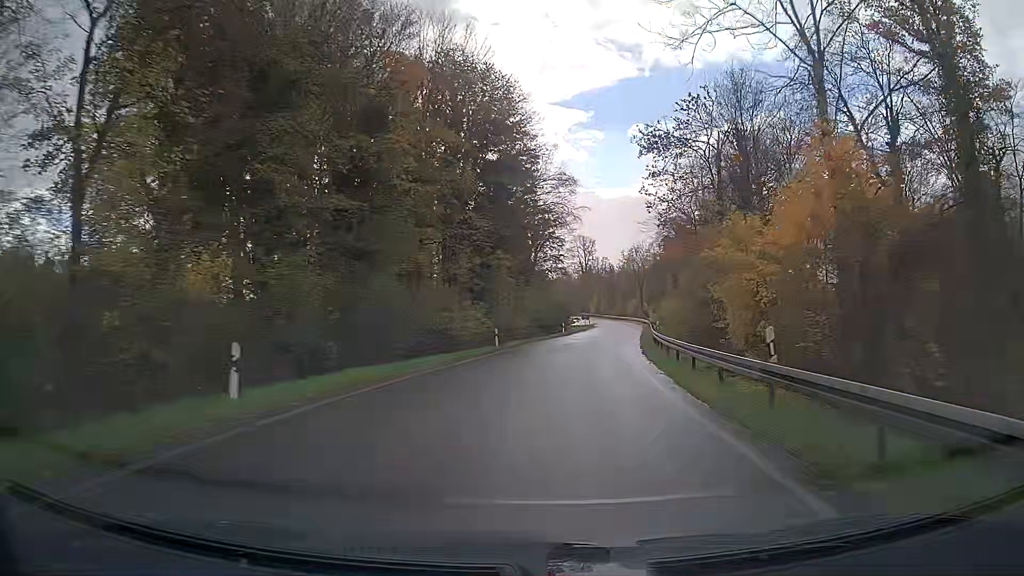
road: trunk_link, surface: asphalt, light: Day
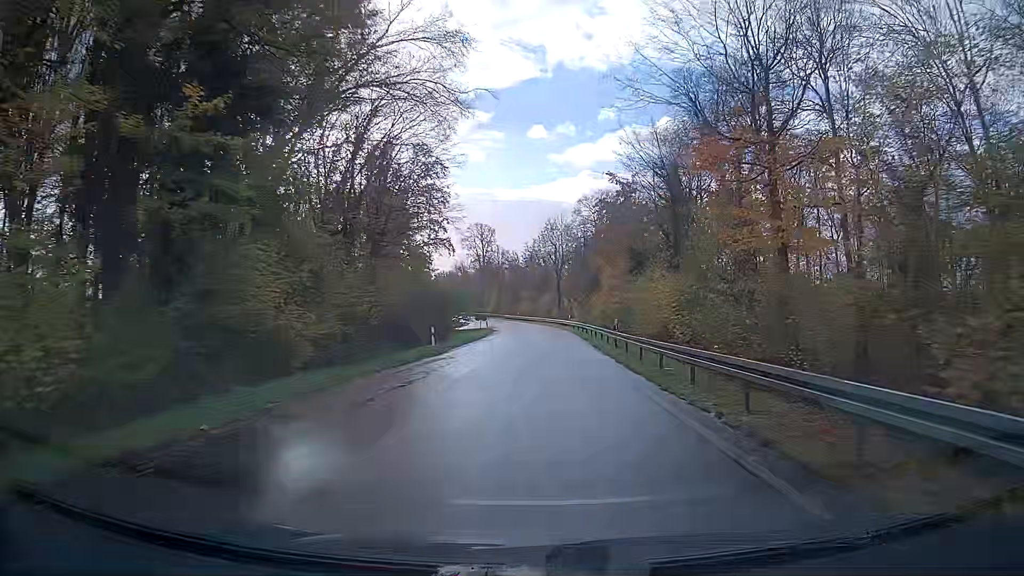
(+2.5, +31.7) m; +8°
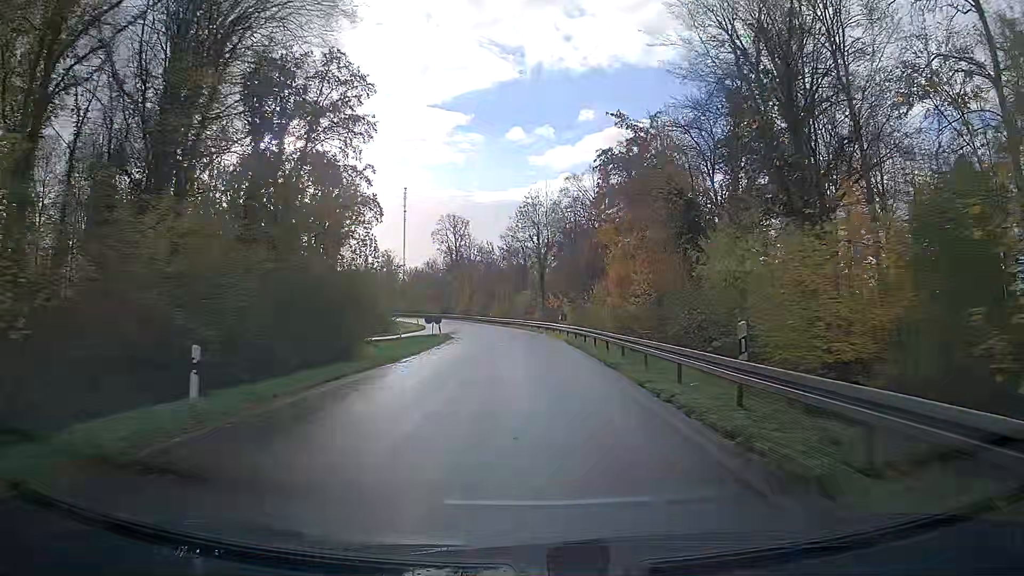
(+0.4, +20.5) m; +1°
